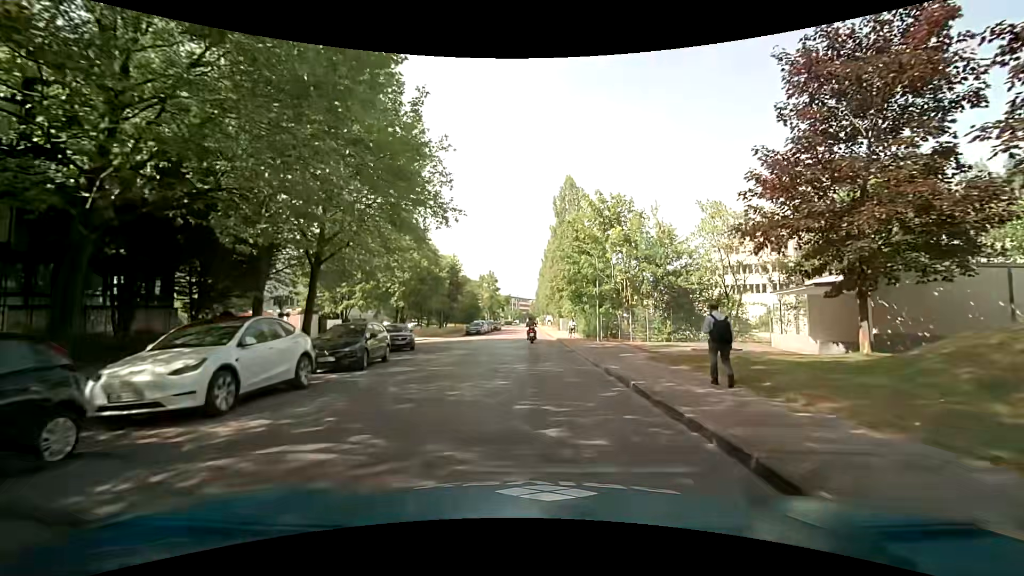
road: unclassified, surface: asphalt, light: Day
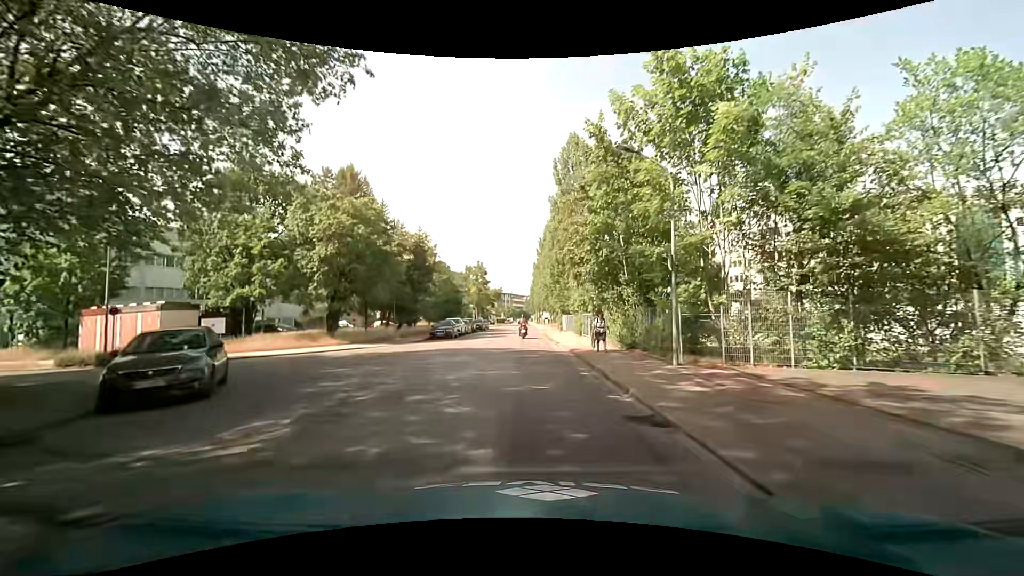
(+0.4, +16.7) m; +2°
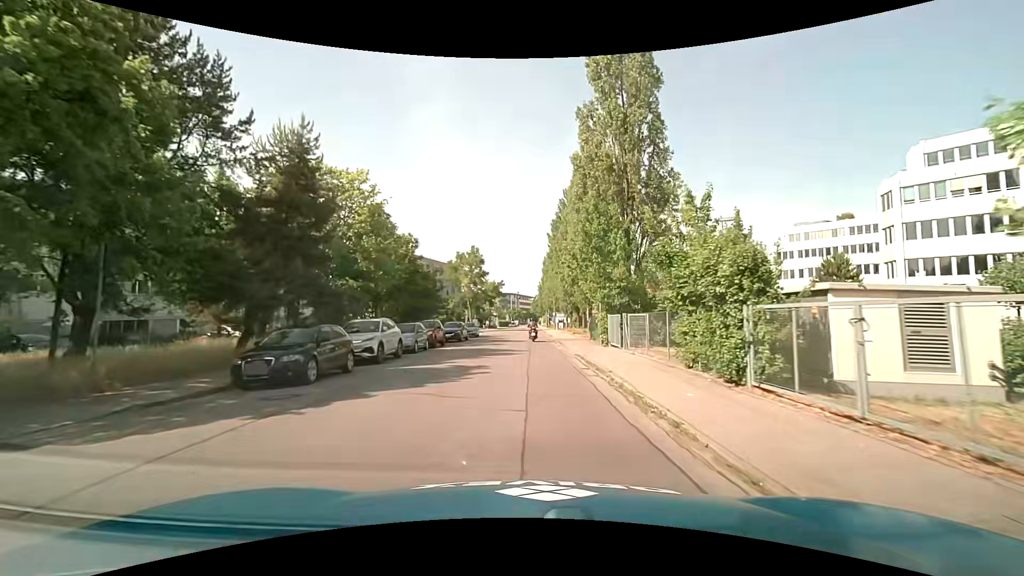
(-0.2, +25.4) m; -1°
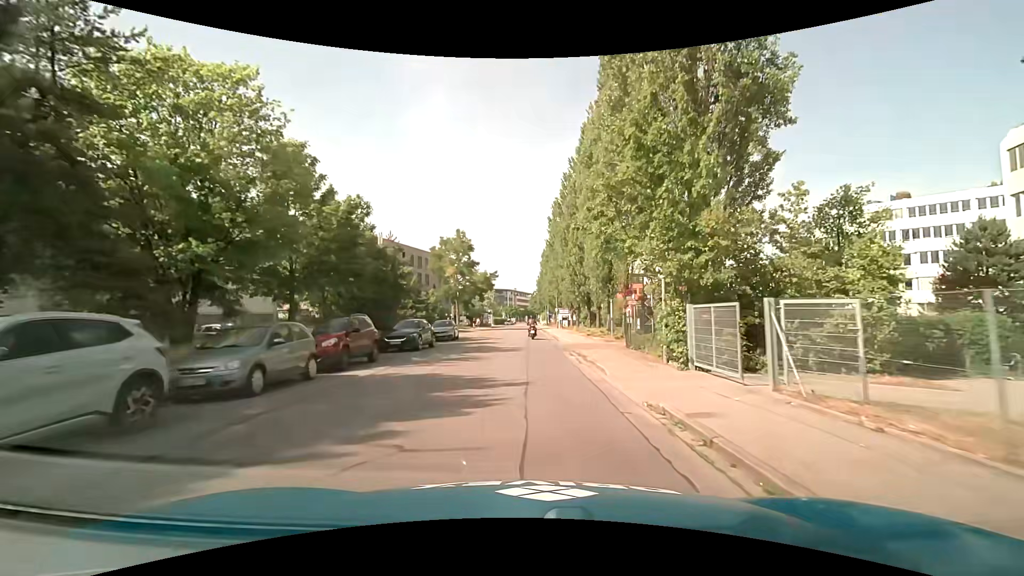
(+0.1, +13.4) m; 0°
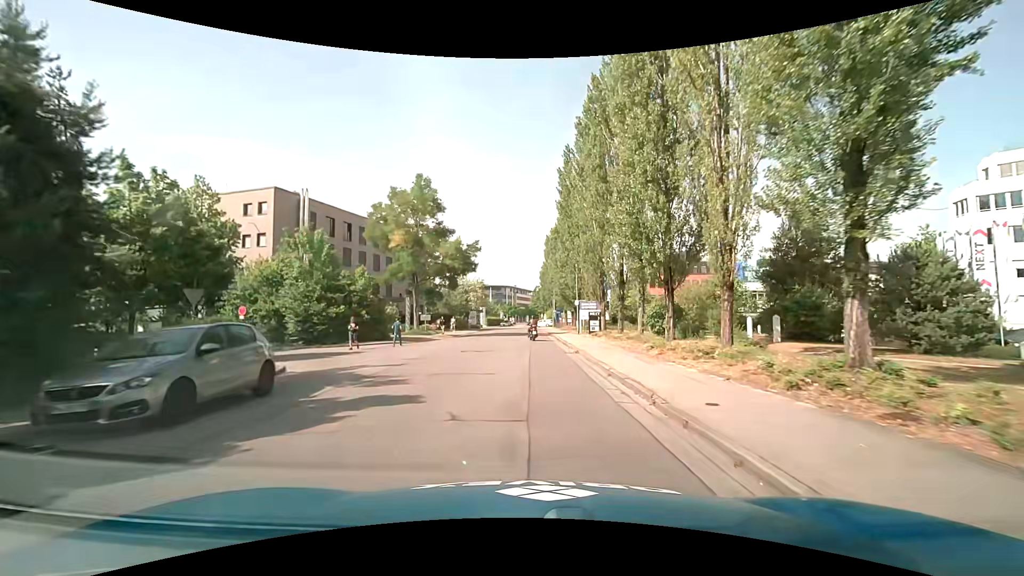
(+0.1, +27.6) m; 0°
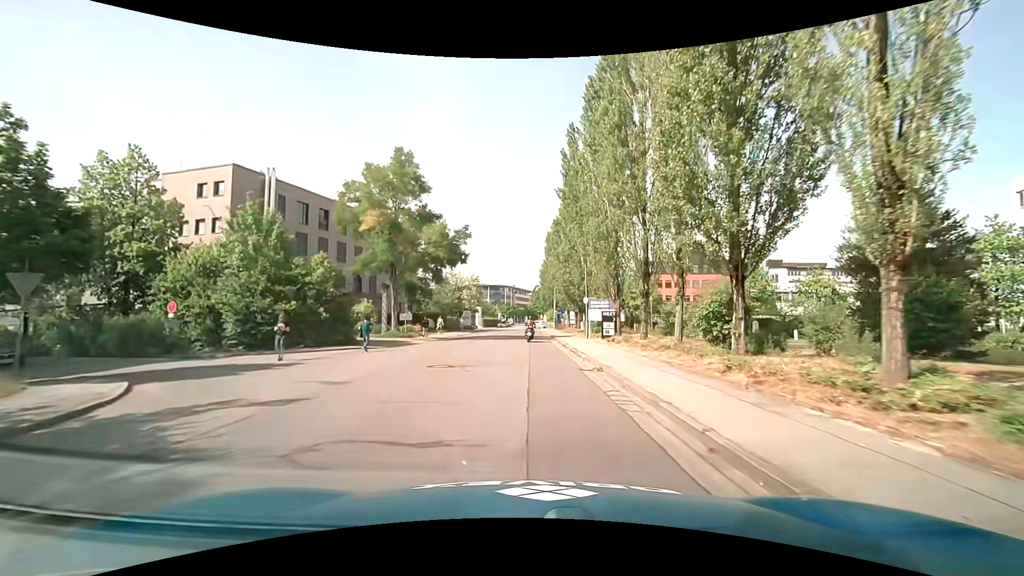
(0.0, +7.0) m; 0°
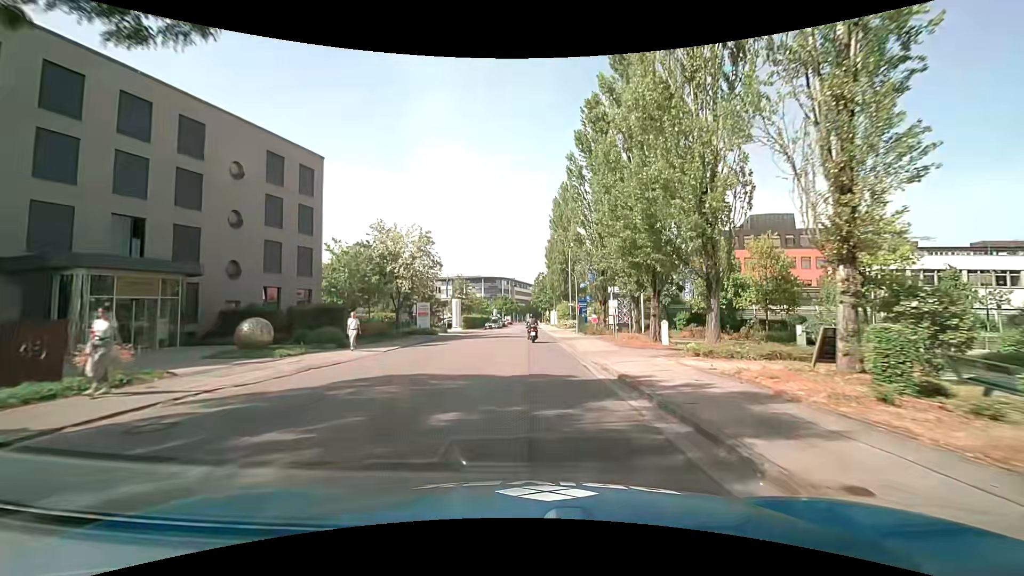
(+0.2, +34.8) m; 0°
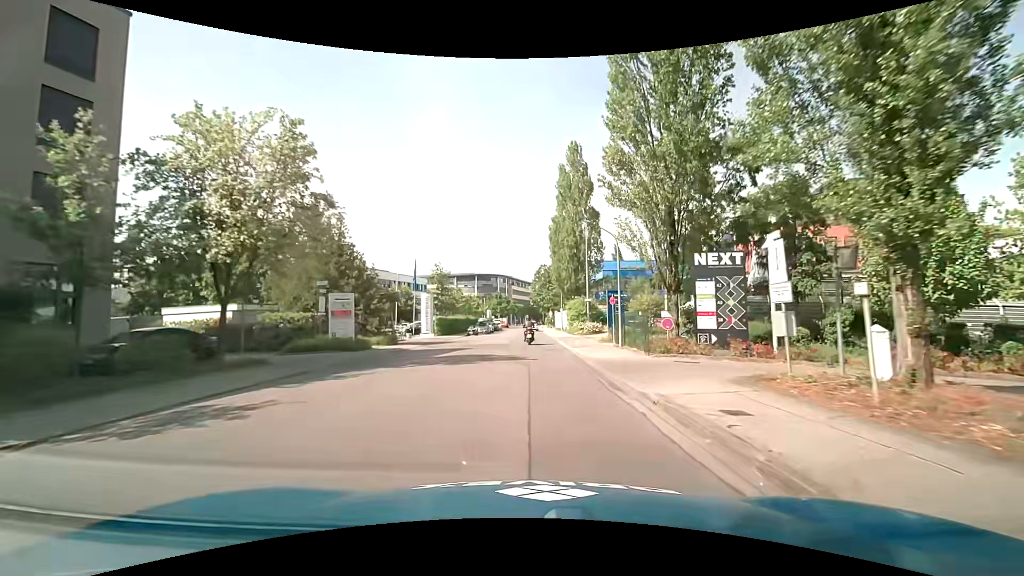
(0.0, +20.5) m; 0°
(0, +10) (0, +20) (0, +30) (0, +40) (0, +50) (0, +60) (+1, +70) (+1, +80) (+1, +90) (+1, +100) m
